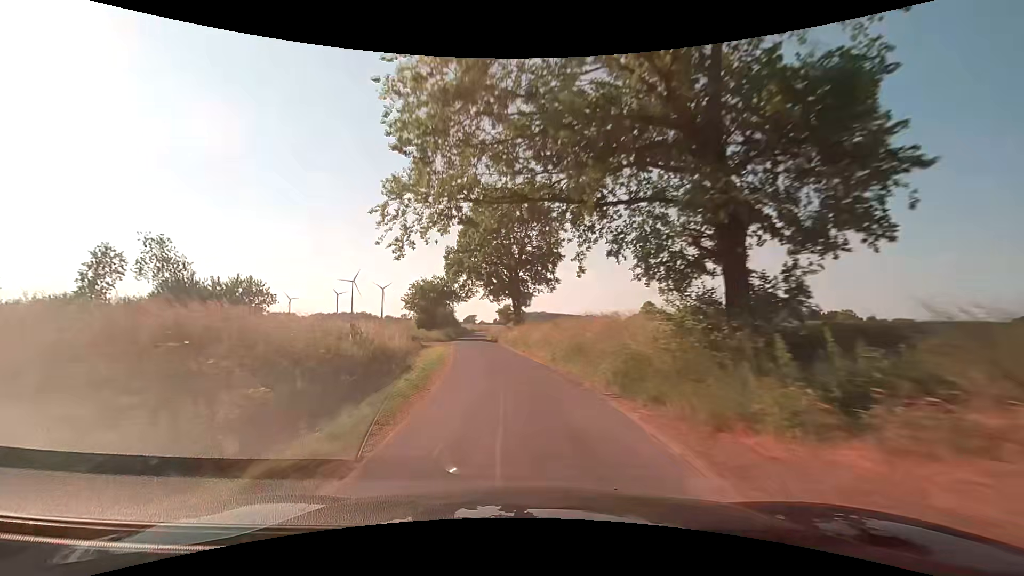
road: unclassified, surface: asphalt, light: Day
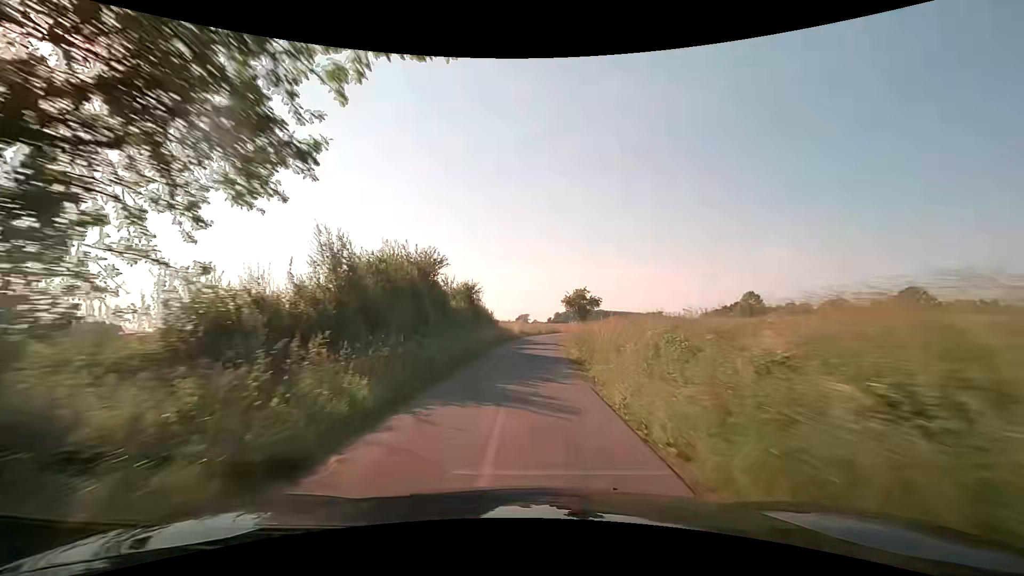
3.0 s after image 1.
(-5.7, +54.6) m; -7°
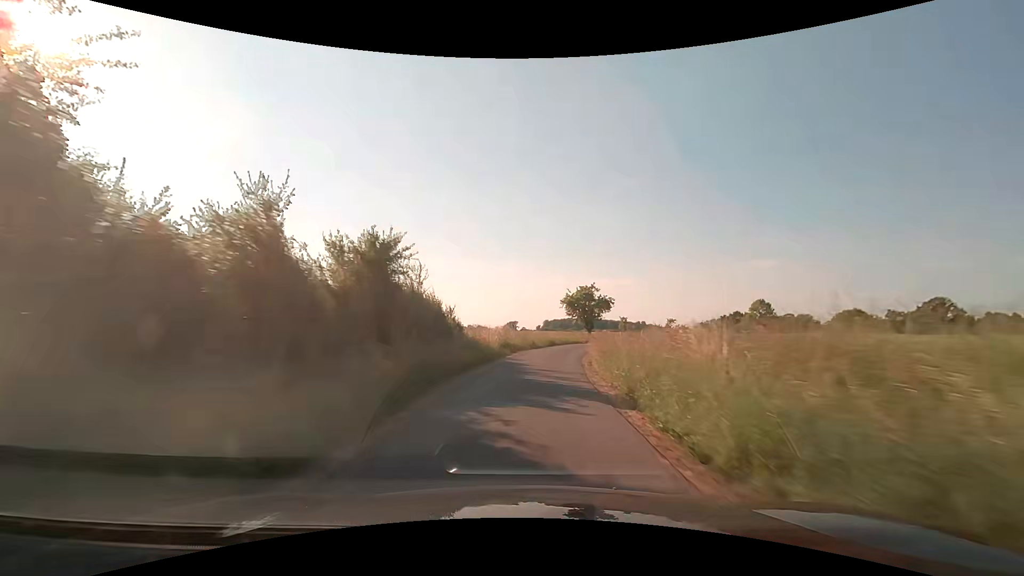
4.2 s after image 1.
(+0.3, +21.9) m; +1°
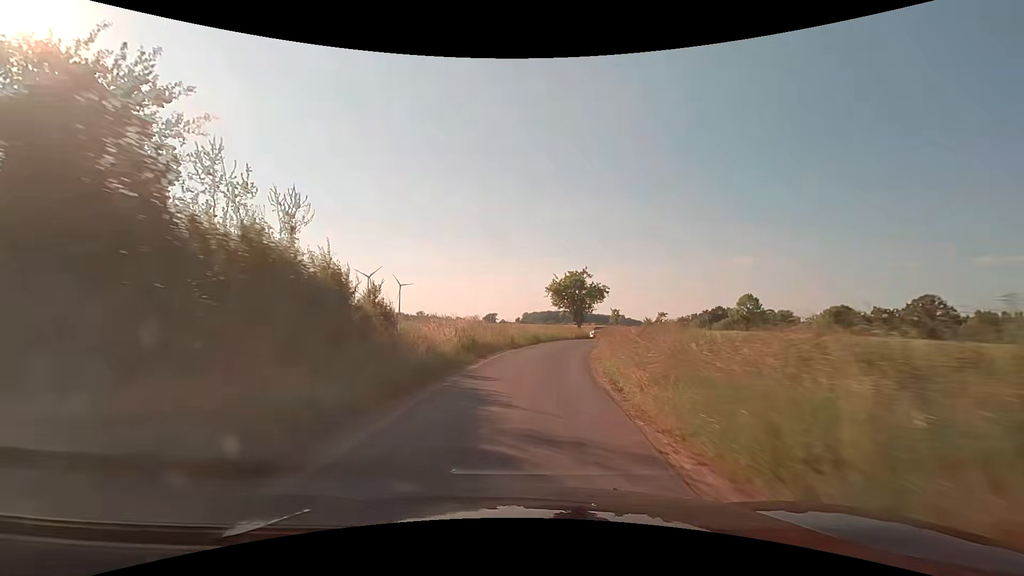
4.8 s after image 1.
(+0.2, +10.8) m; +2°
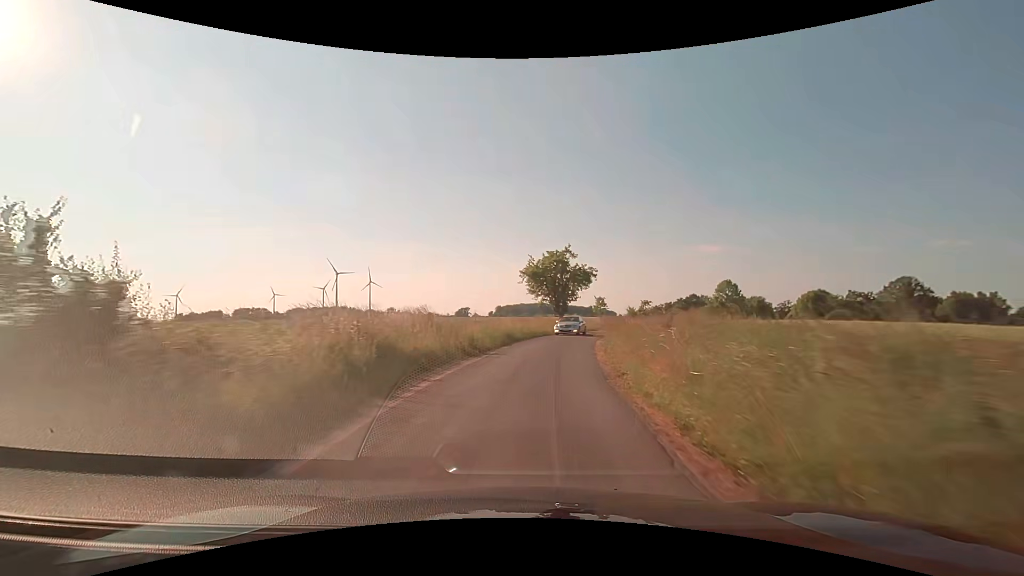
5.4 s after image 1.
(+0.3, +10.4) m; +3°
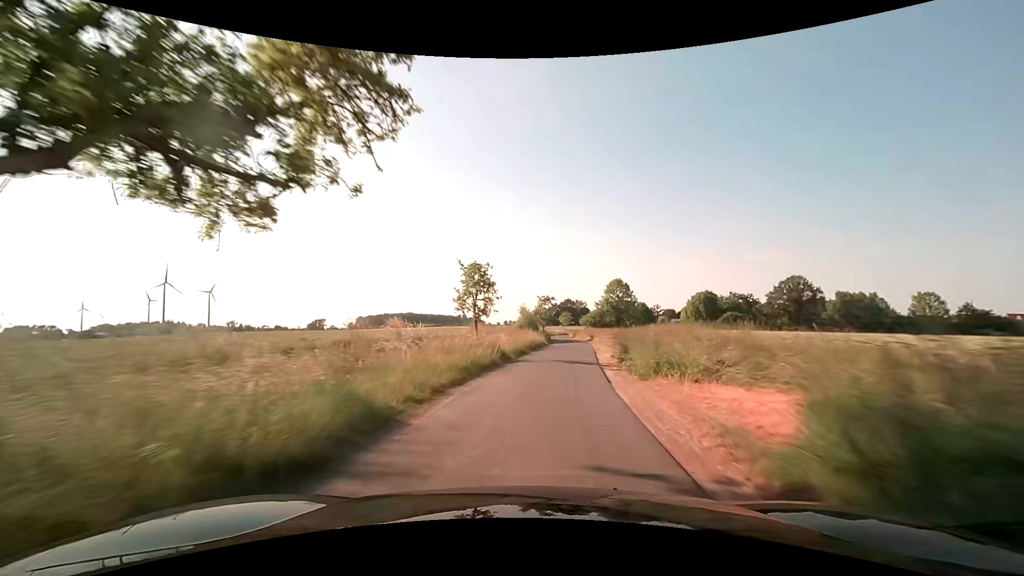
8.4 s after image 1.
(+6.2, +43.5) m; +15°
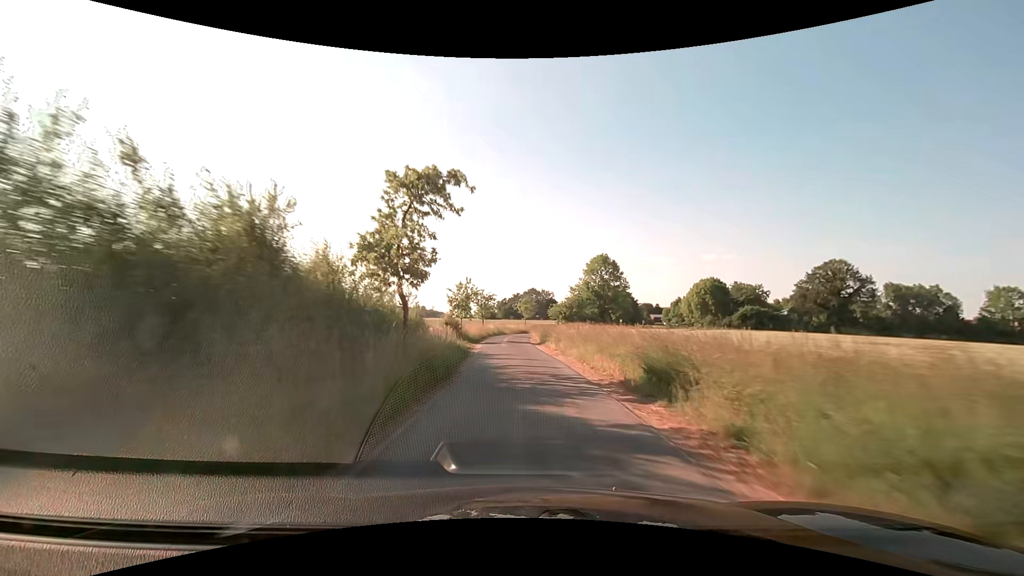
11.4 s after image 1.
(+4.9, +49.1) m; +5°
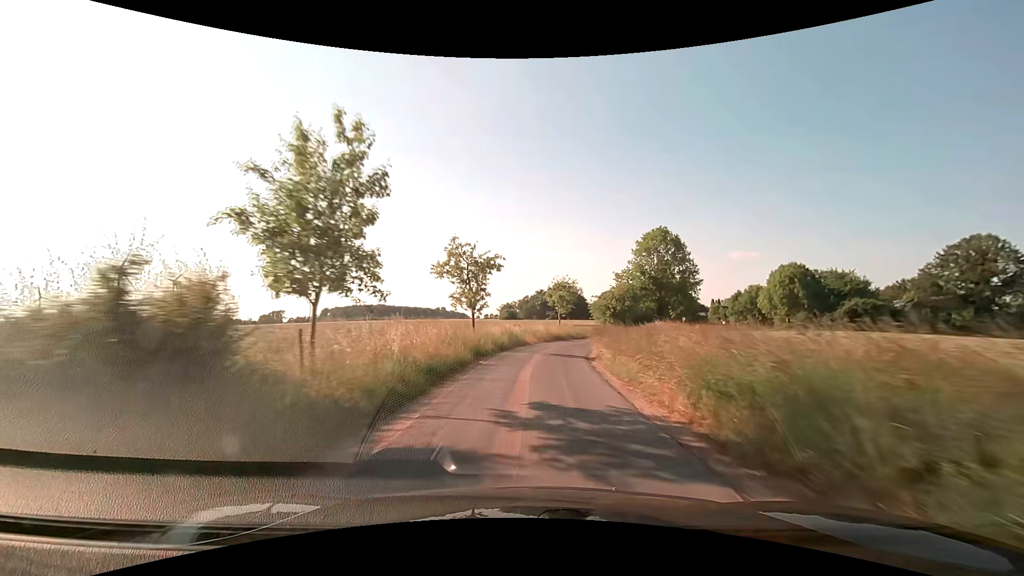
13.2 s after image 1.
(-0.8, +30.7) m; -3°
(0, +10) (+1, +20) (+2, +30) (+5, +40) (+8, +49) (+11, +58) (+16, +67) (+21, +76) (+26, +84) (+32, +93) m
